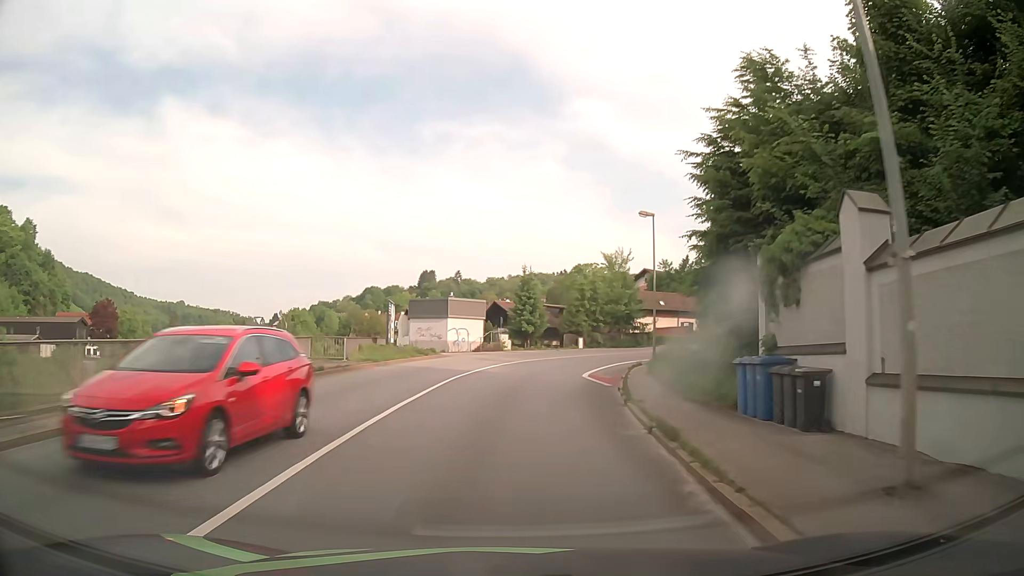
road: primary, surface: asphalt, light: Day
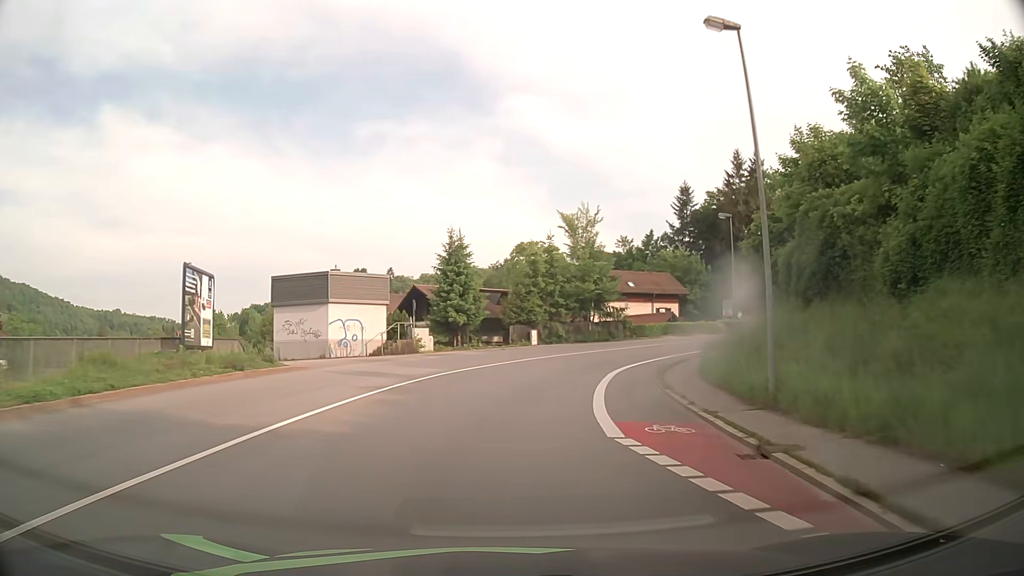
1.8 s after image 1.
(+1.1, +21.5) m; +5°
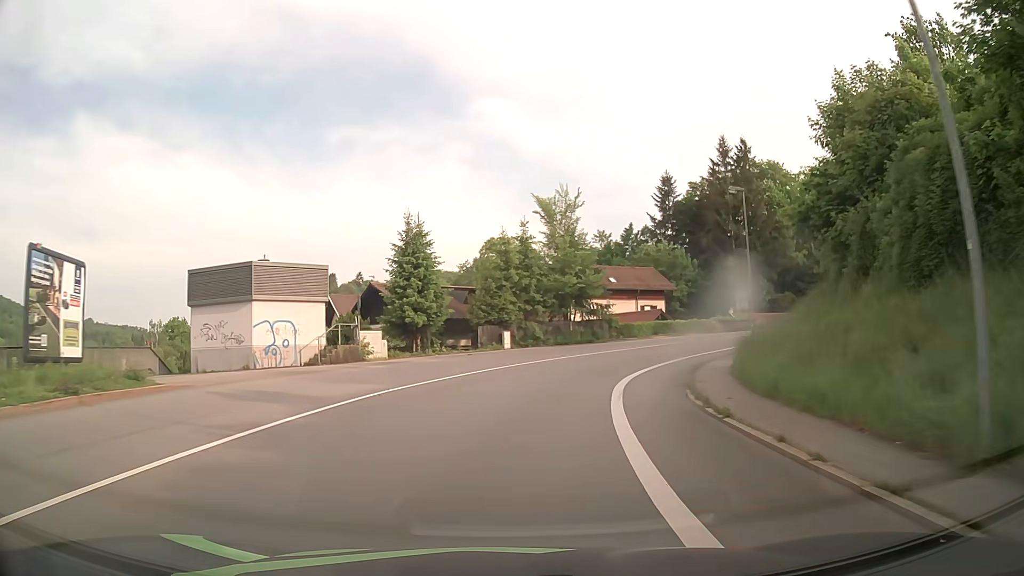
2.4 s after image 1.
(+0.2, +7.3) m; +3°
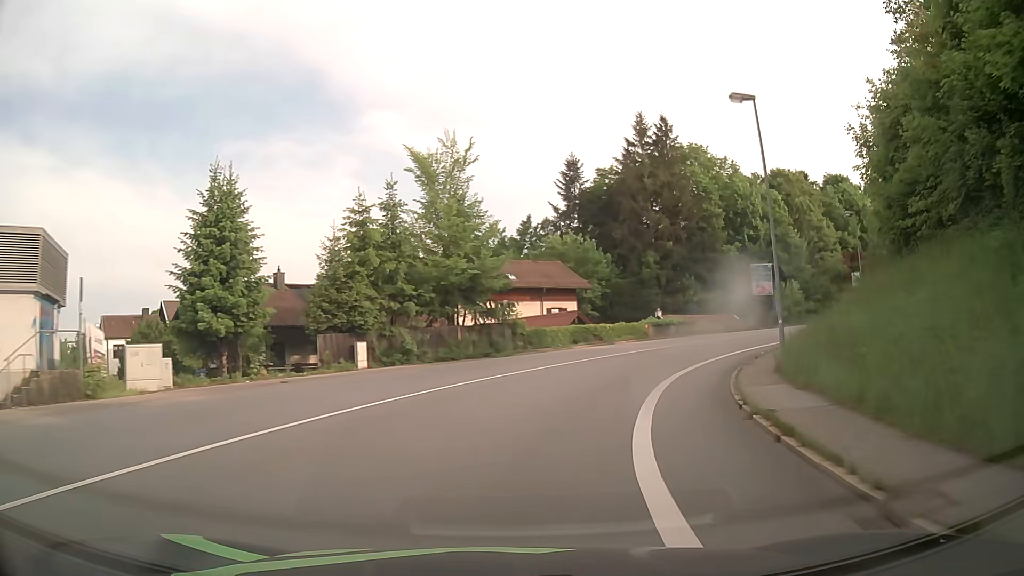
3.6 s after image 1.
(+1.1, +14.8) m; +9°
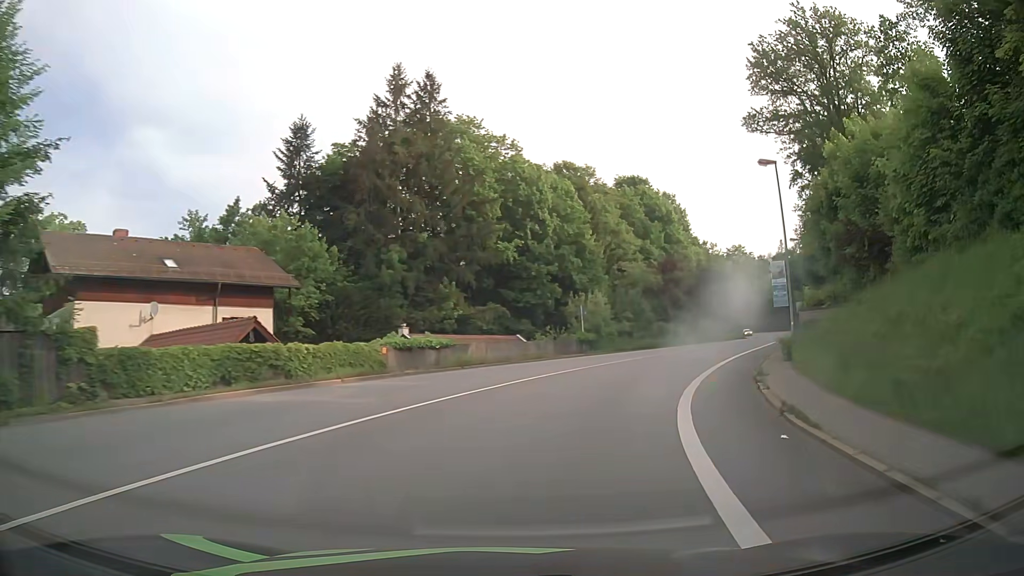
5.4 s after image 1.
(+4.3, +22.2) m; +22°
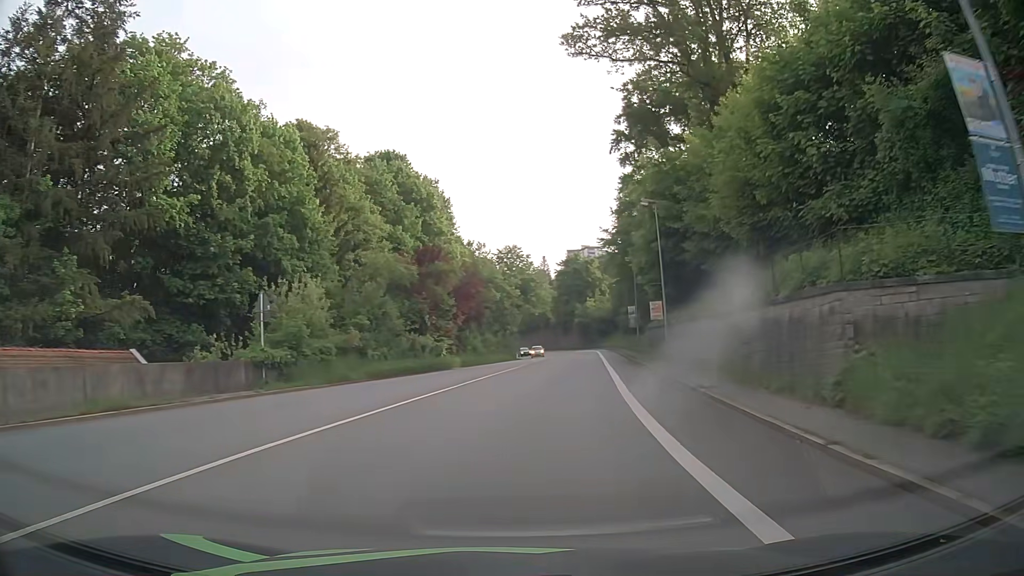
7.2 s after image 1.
(+4.7, +22.7) m; +21°
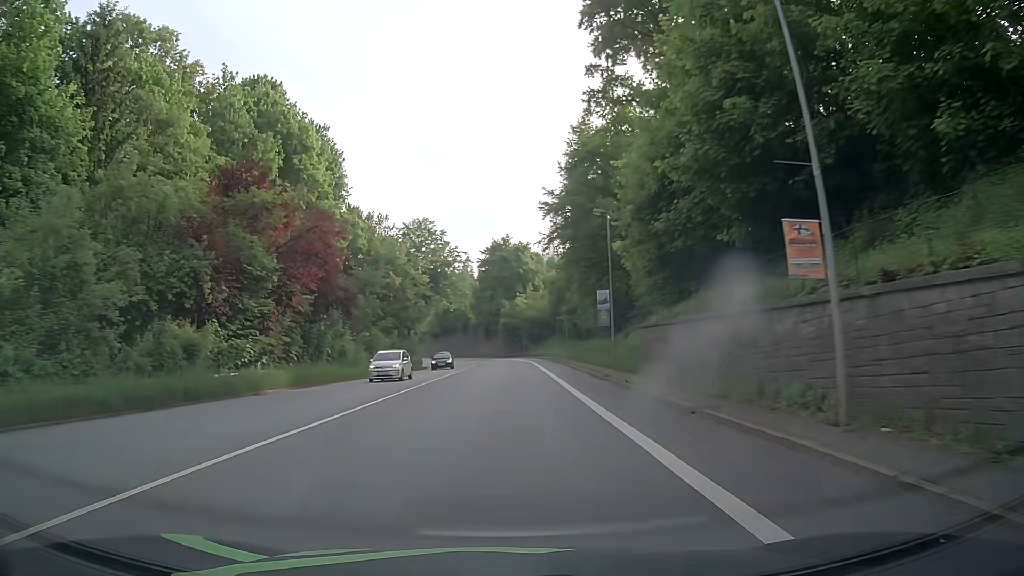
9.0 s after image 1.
(+2.0, +24.3) m; +6°
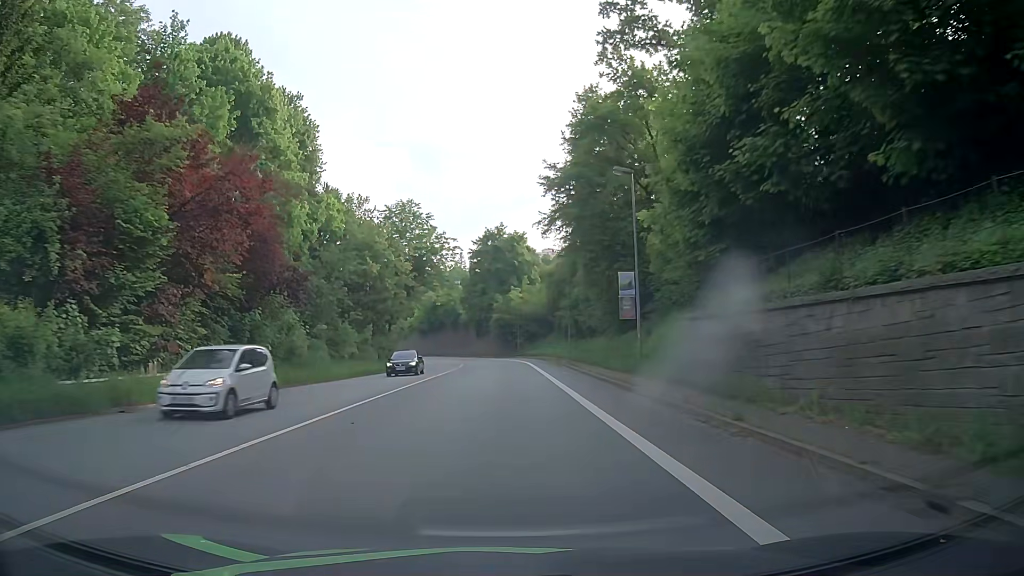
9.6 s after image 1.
(+0.1, +8.5) m; +1°
